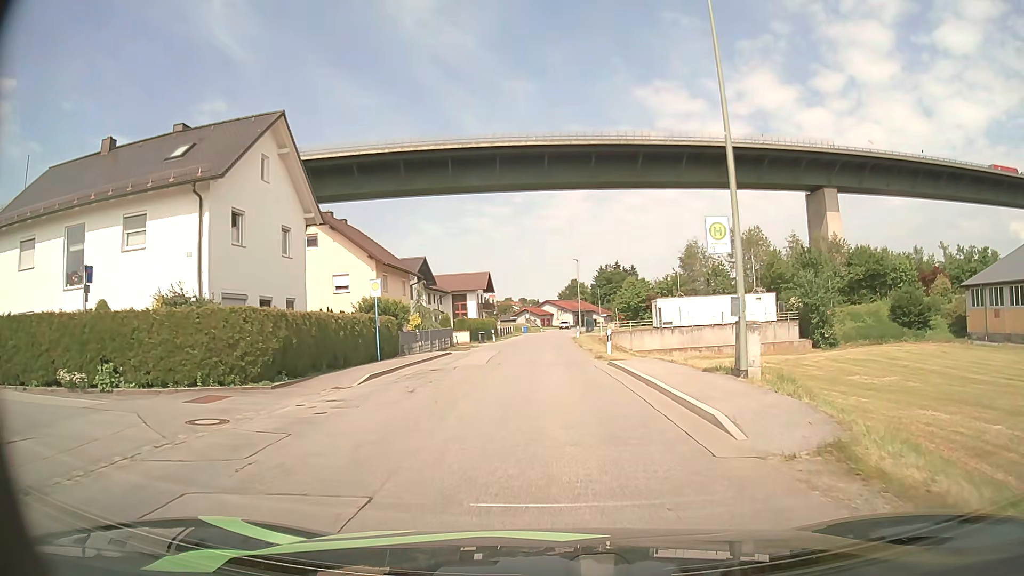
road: unclassified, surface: asphalt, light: Day
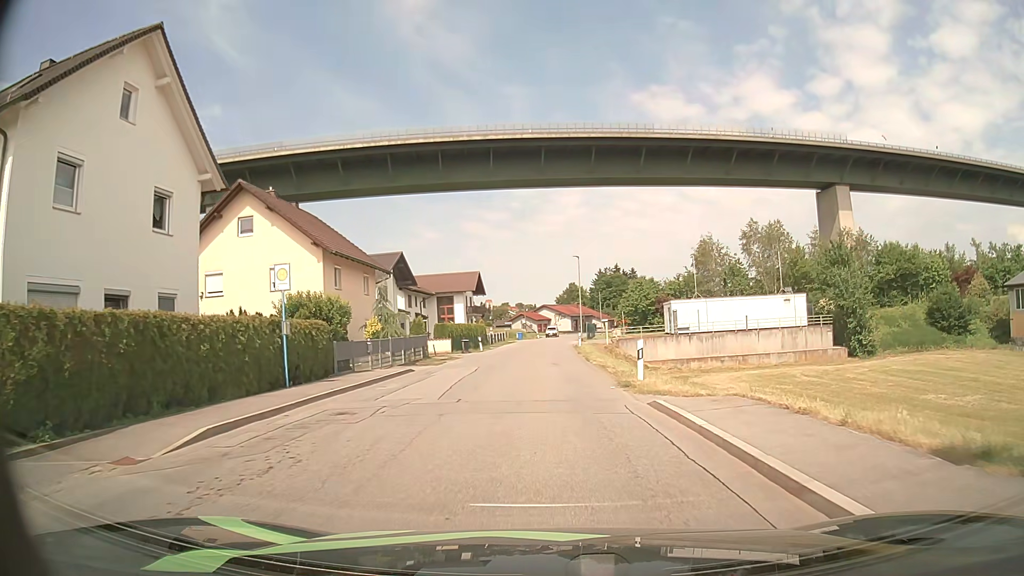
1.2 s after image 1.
(0.0, +9.3) m; 0°
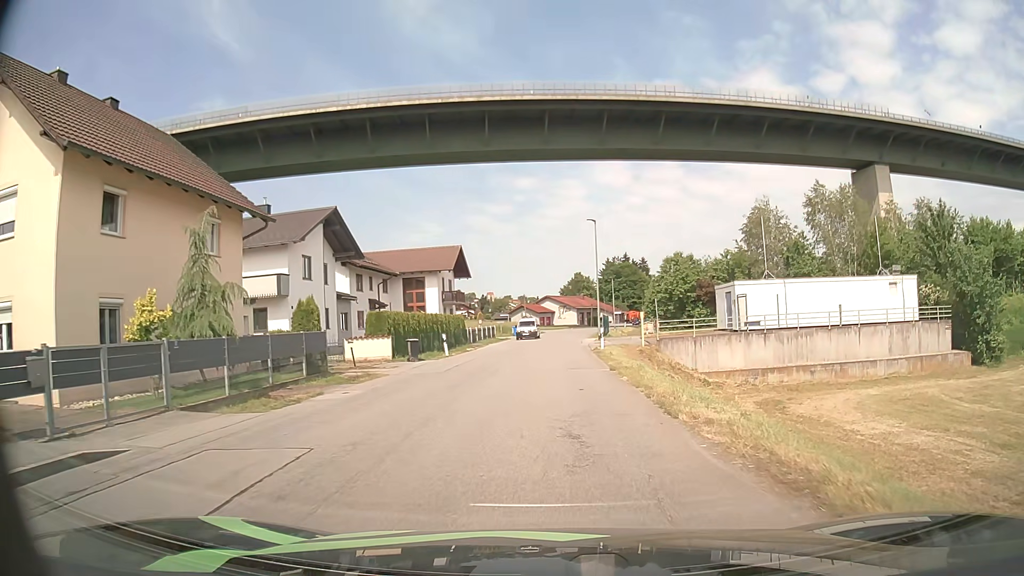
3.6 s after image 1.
(0.0, +19.2) m; 0°
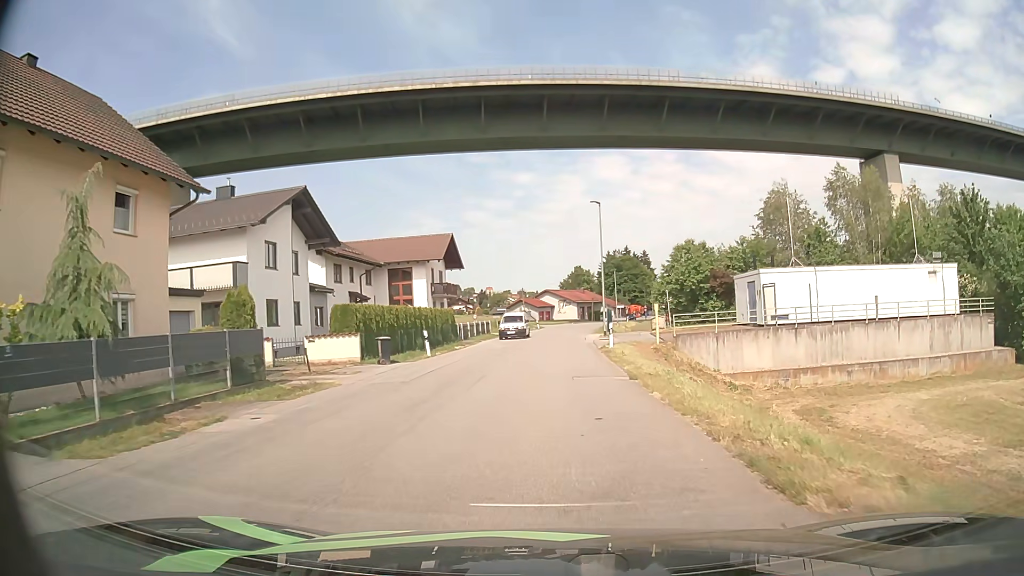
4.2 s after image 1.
(0.0, +4.9) m; 0°
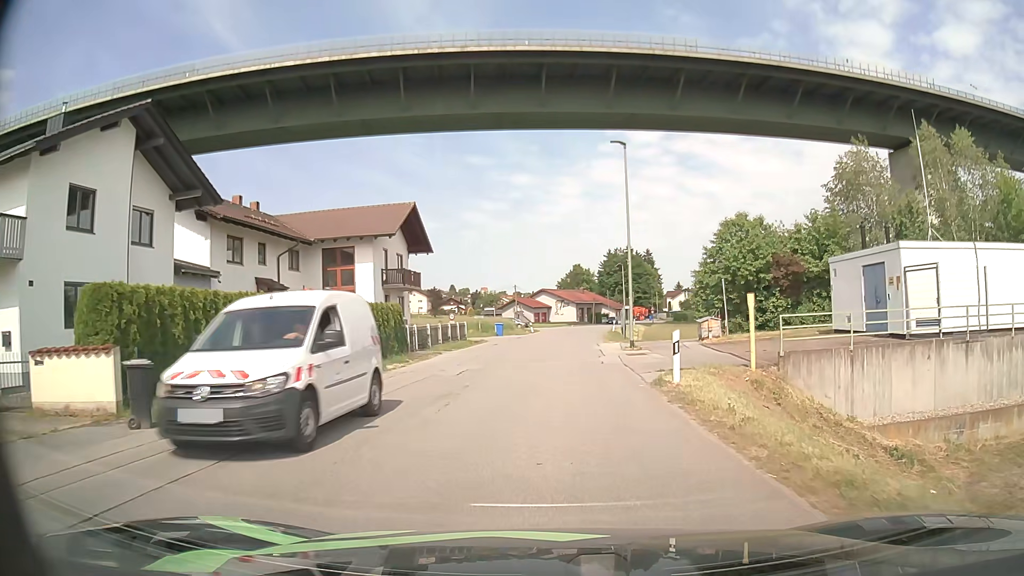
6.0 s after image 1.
(-0.1, +14.7) m; +1°
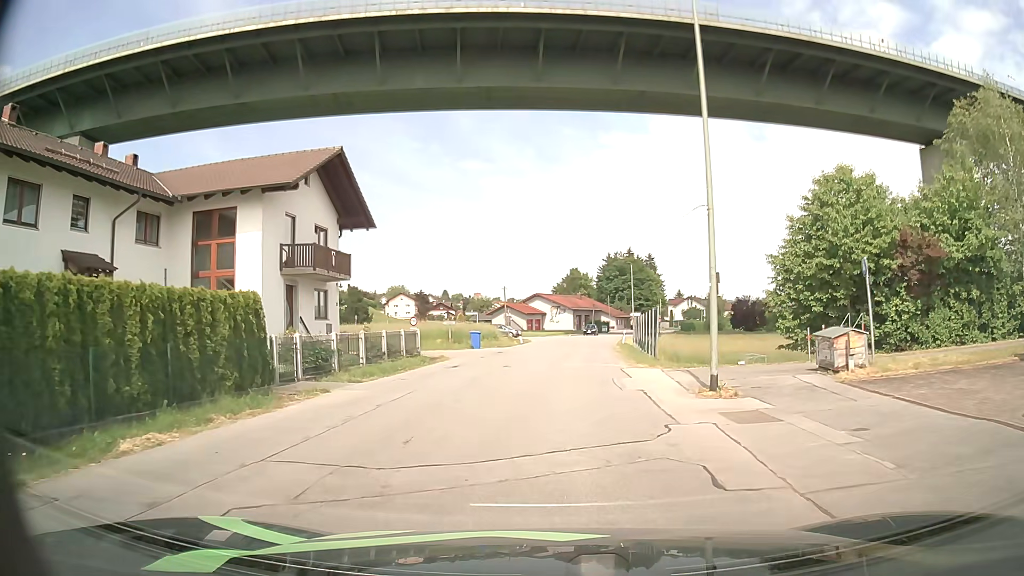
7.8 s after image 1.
(-0.1, +14.0) m; -1°
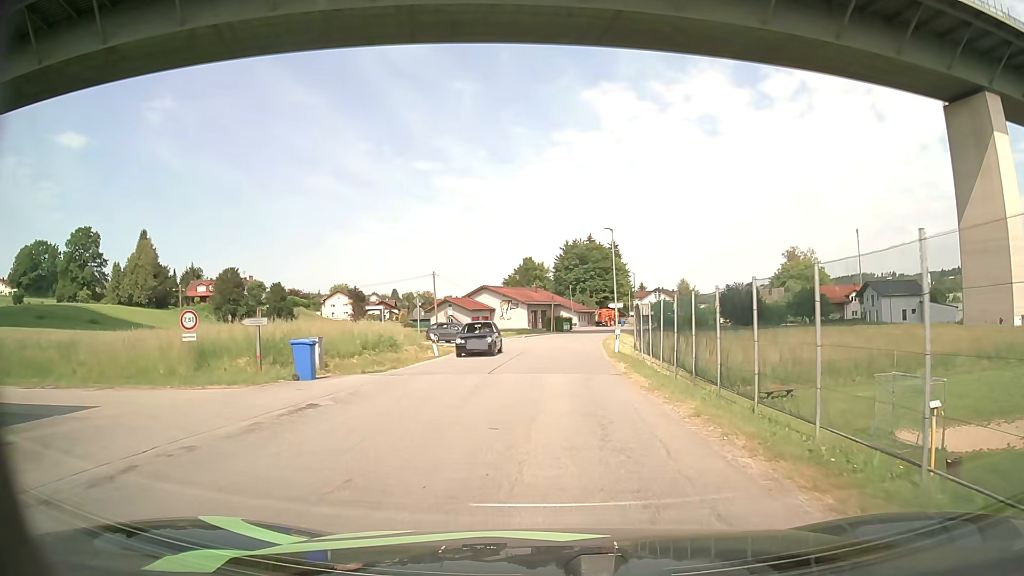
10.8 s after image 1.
(+1.0, +23.6) m; +4°
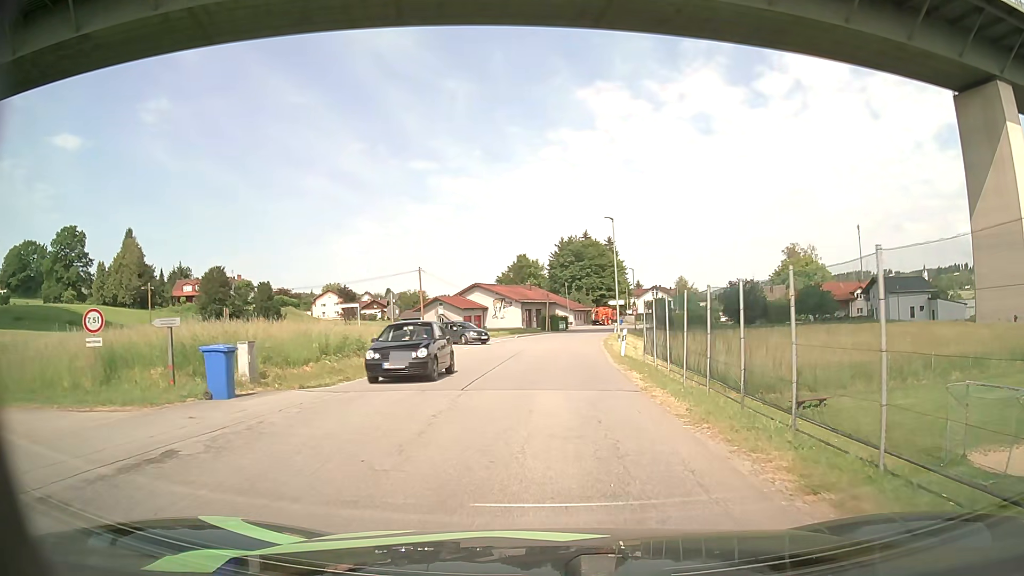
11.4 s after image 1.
(0.0, +4.7) m; +1°
(0, +10) (0, +20) (+1, +30) (+1, +40) (+2, +50) (+3, +60) (+4, +70) (+5, +80) (+7, +90) (+9, +99) m
